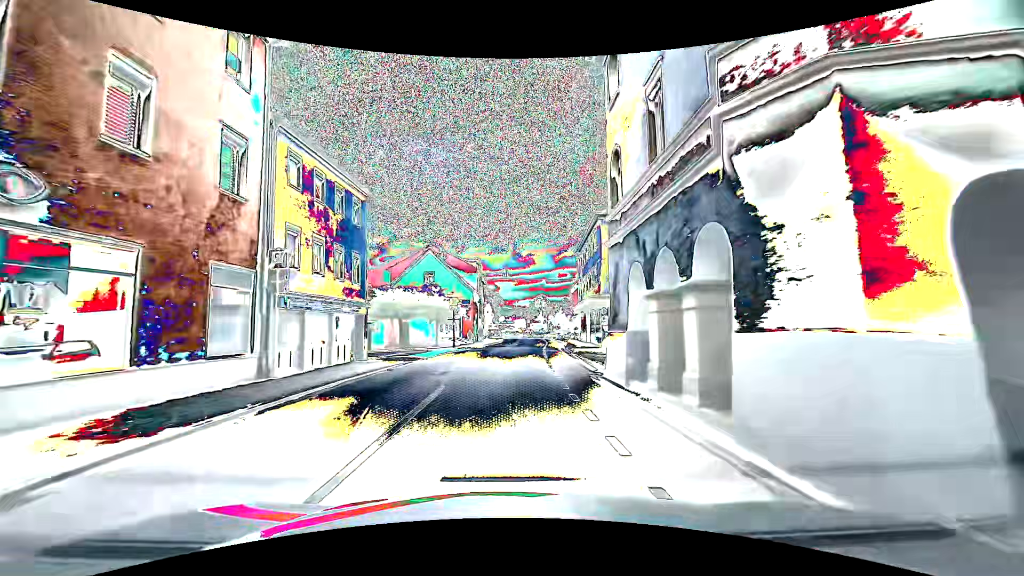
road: primary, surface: asphalt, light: Day
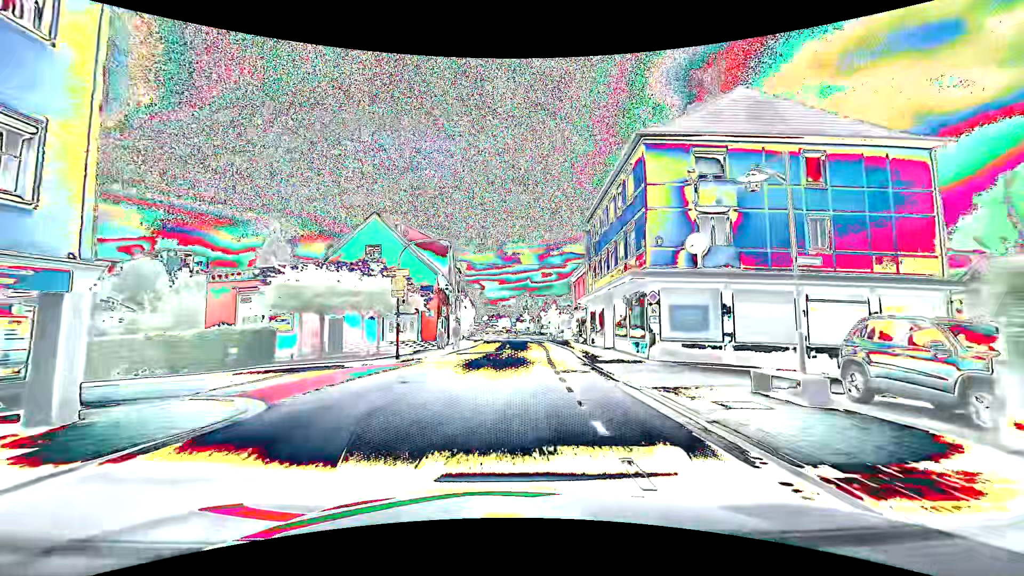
(+0.3, +15.2) m; +2°
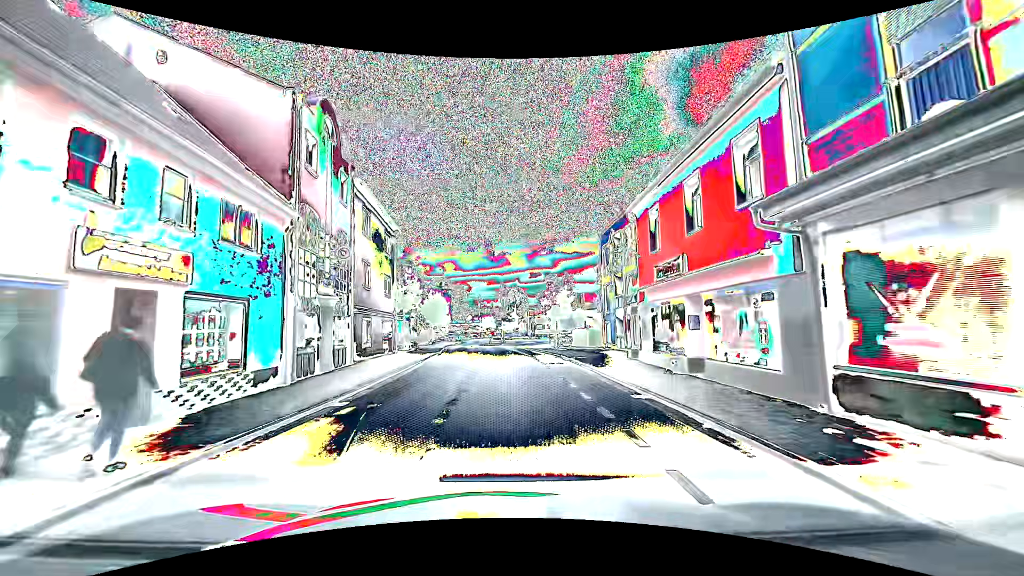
(+0.8, +30.4) m; +2°
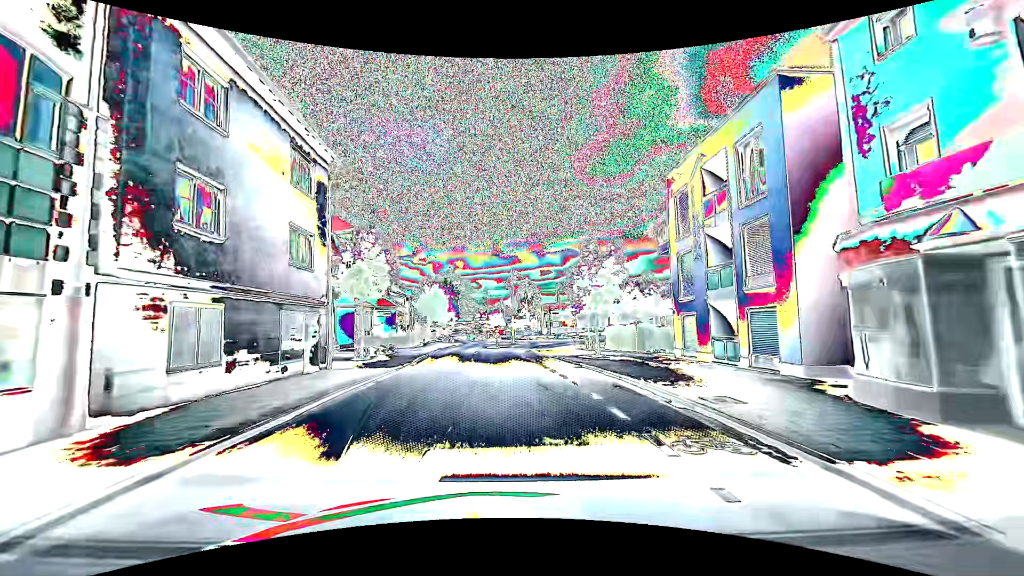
(-0.2, +14.7) m; -1°
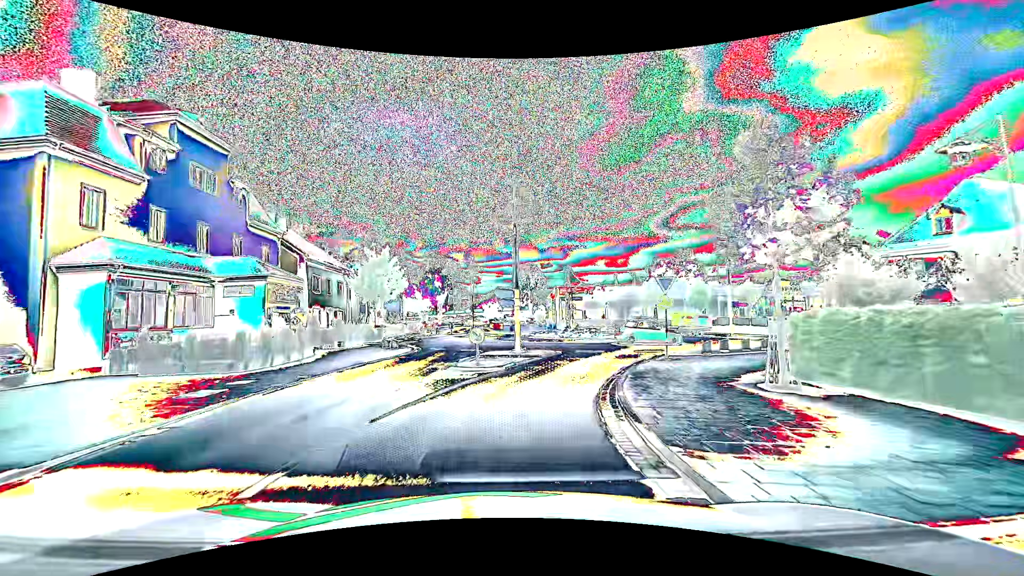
(0.0, +29.5) m; +1°
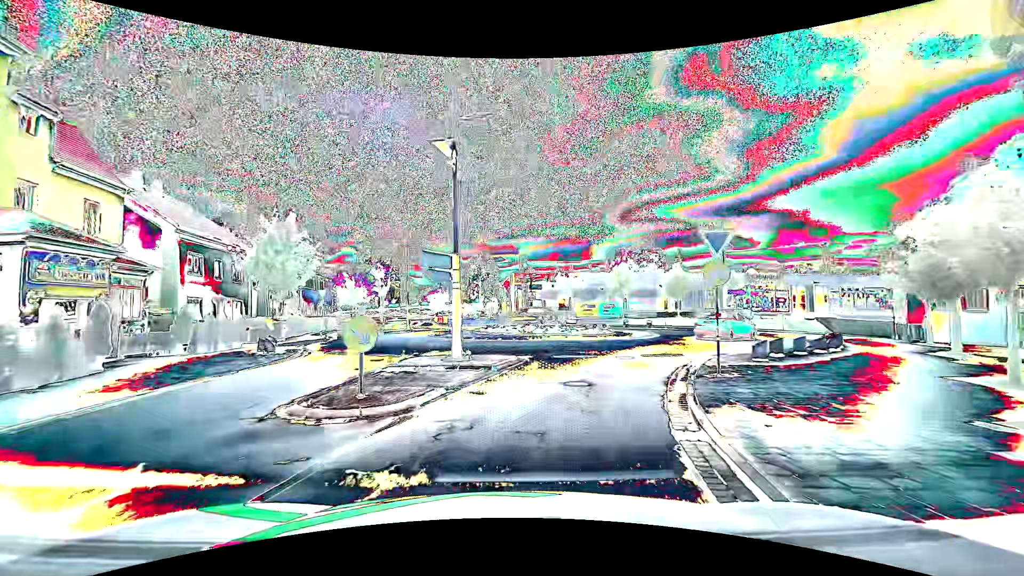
(+0.2, +9.4) m; +5°
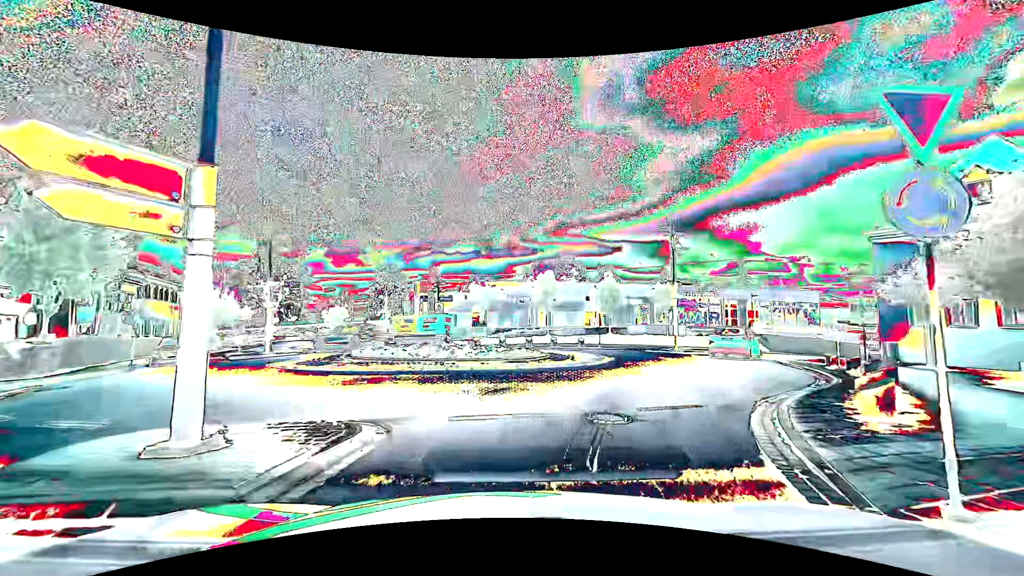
(+0.6, +8.4) m; +10°
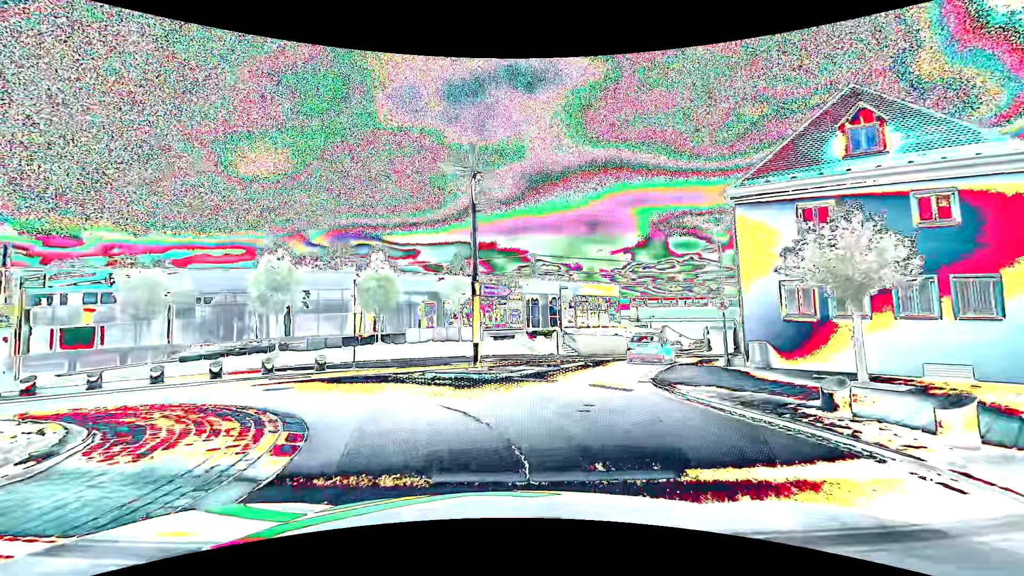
(+3.1, +12.9) m; +23°
(+1, +10) (+3, +20) (+8, +29) (+13, +37) (+18, +45) (+23, +54) (+27, +63) (+30, +73) (+32, +83) (+33, +93) m
